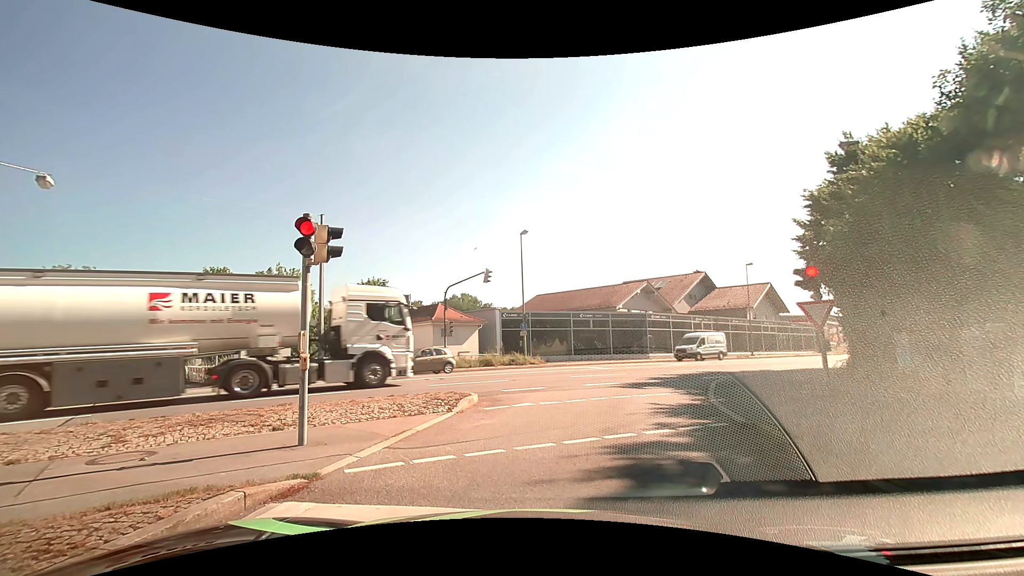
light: Day
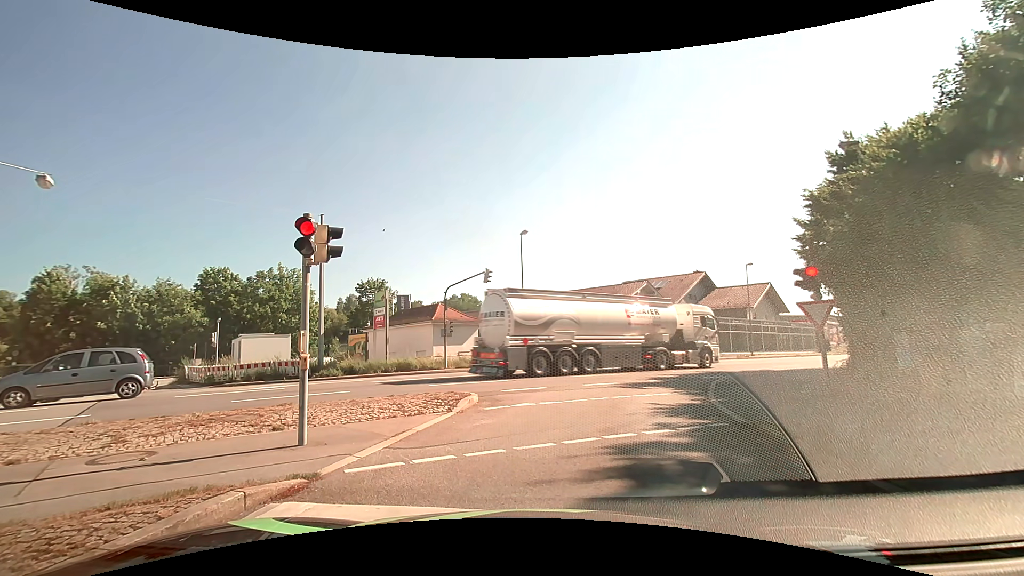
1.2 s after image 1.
(0.0, 0.0) m; 0°
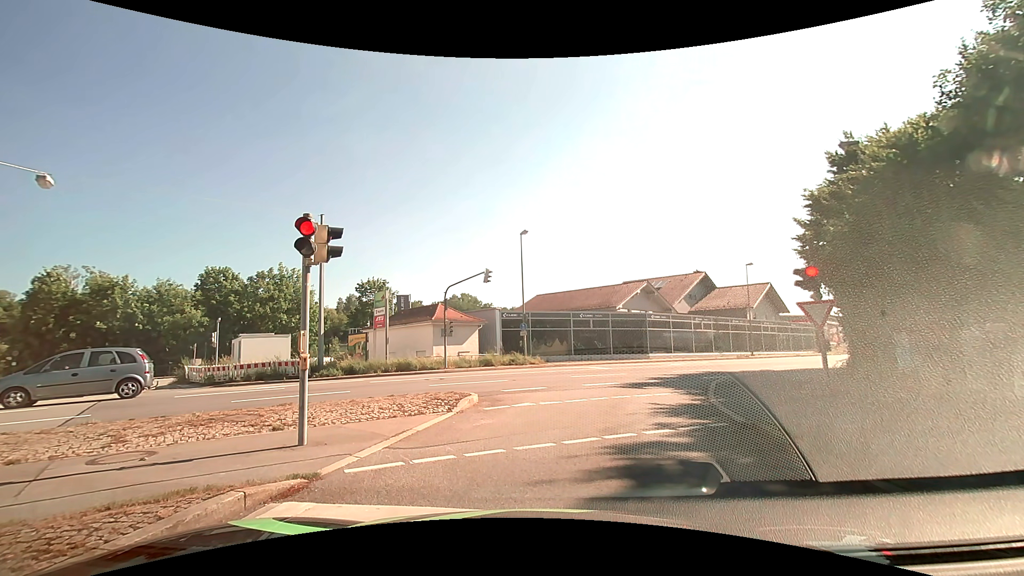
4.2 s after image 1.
(0.0, 0.0) m; 0°
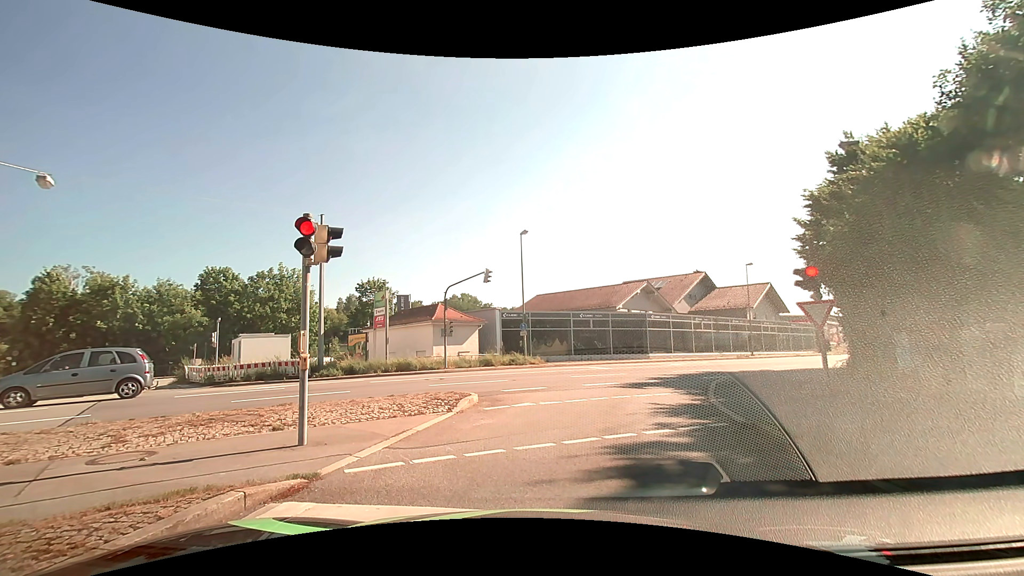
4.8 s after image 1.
(0.0, 0.0) m; 0°
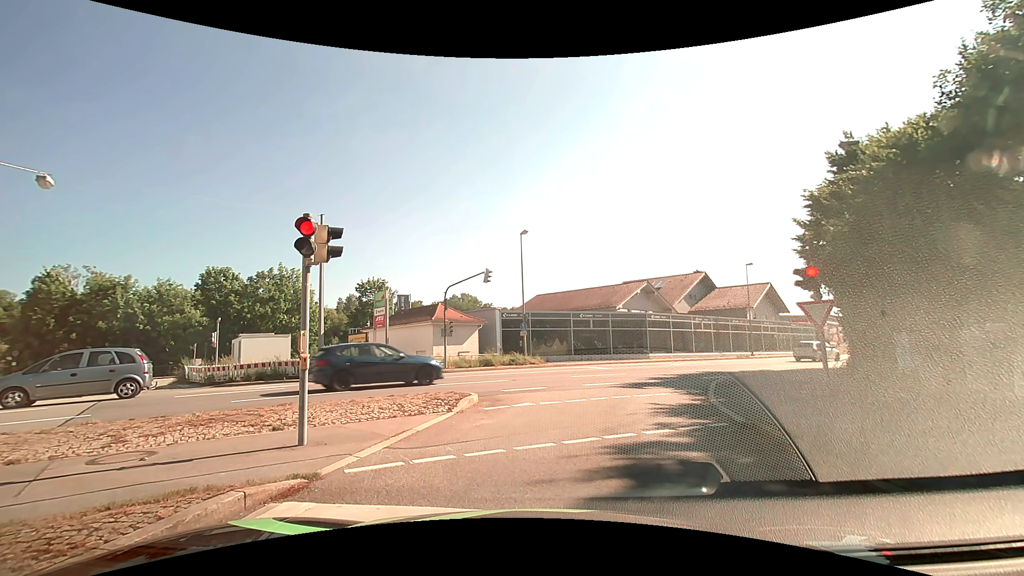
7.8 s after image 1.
(0.0, 0.0) m; 0°
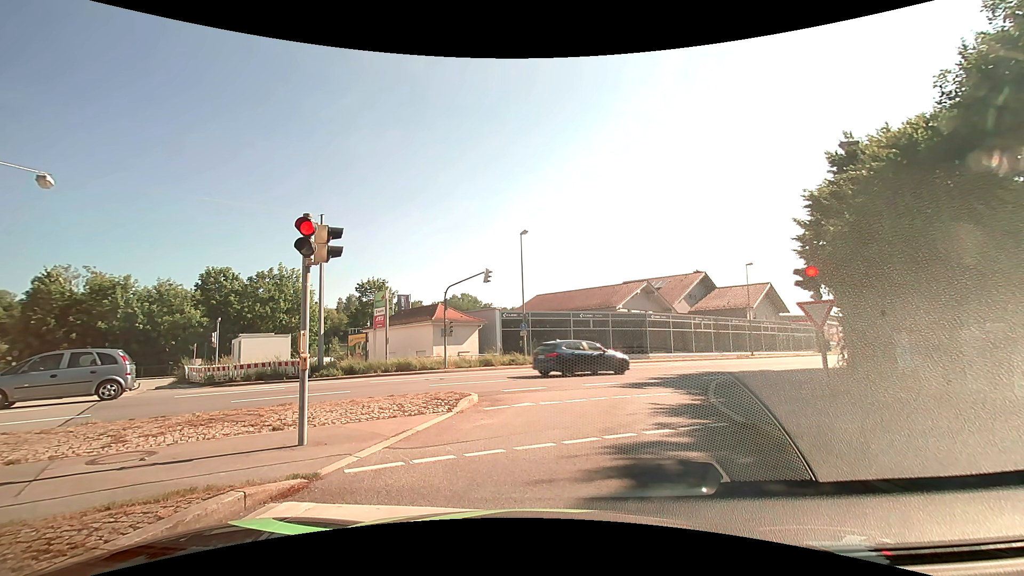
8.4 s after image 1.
(0.0, 0.0) m; 0°
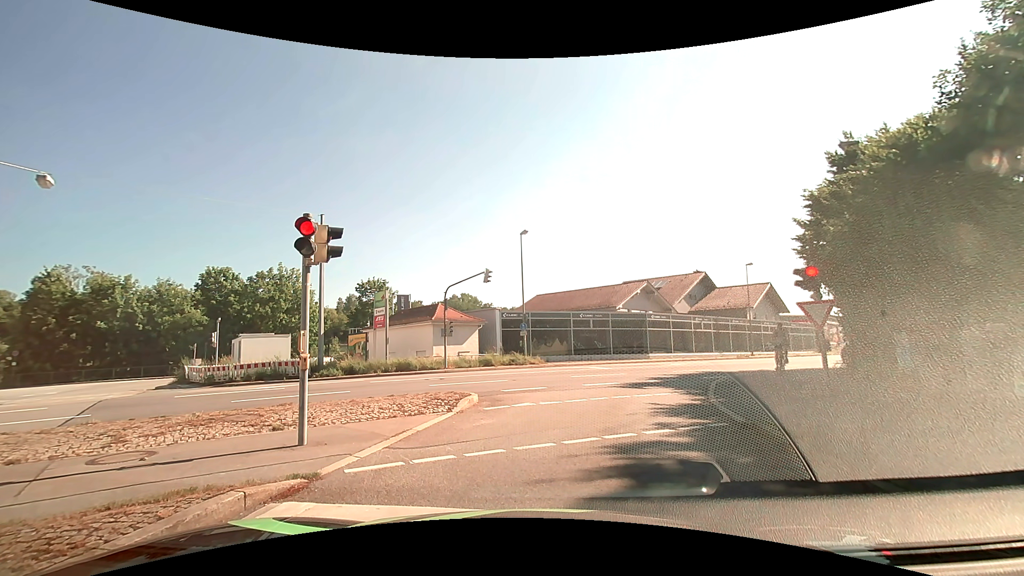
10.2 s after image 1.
(0.0, 0.0) m; 0°
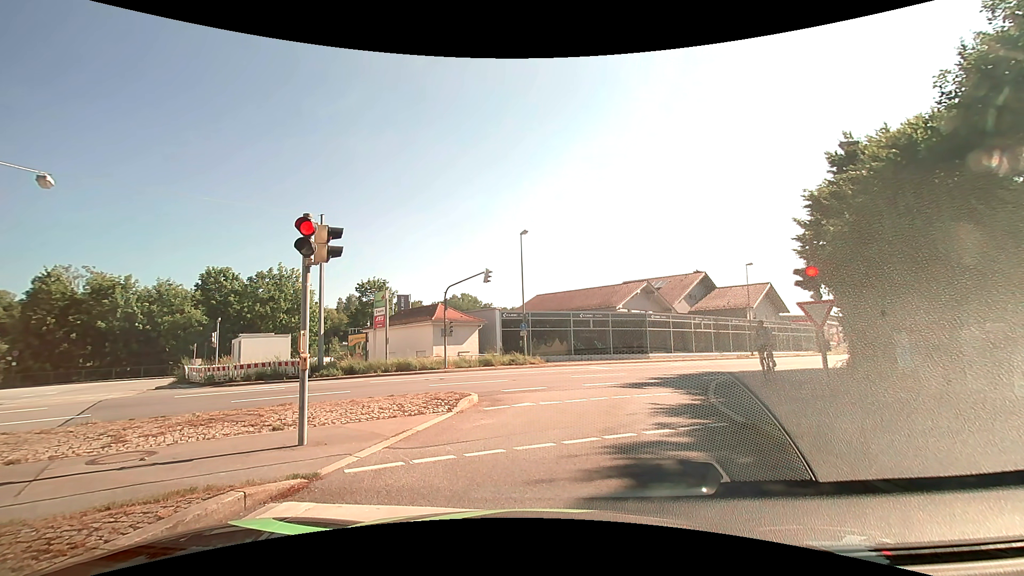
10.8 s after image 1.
(0.0, 0.0) m; 0°
